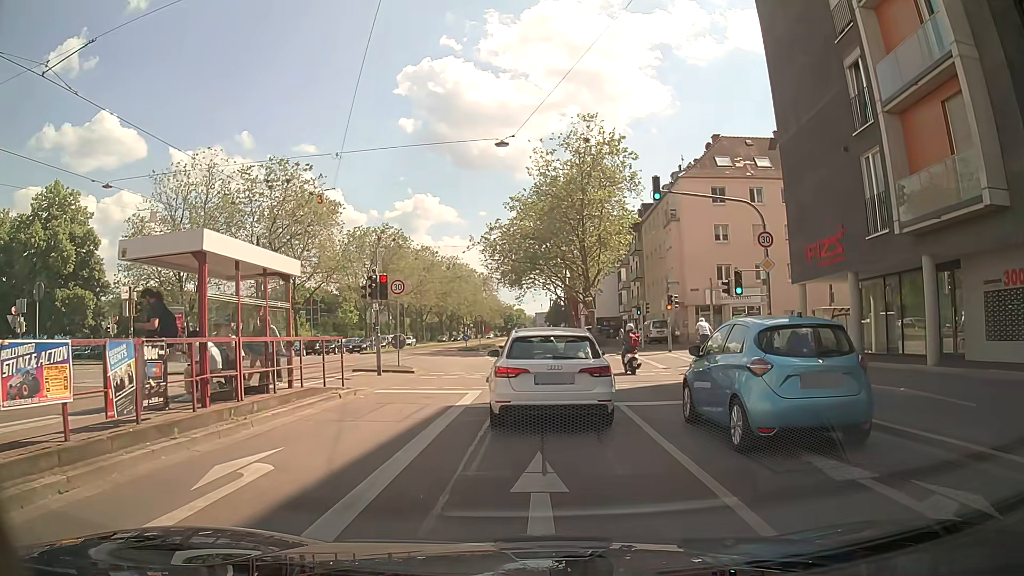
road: primary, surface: asphalt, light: Day
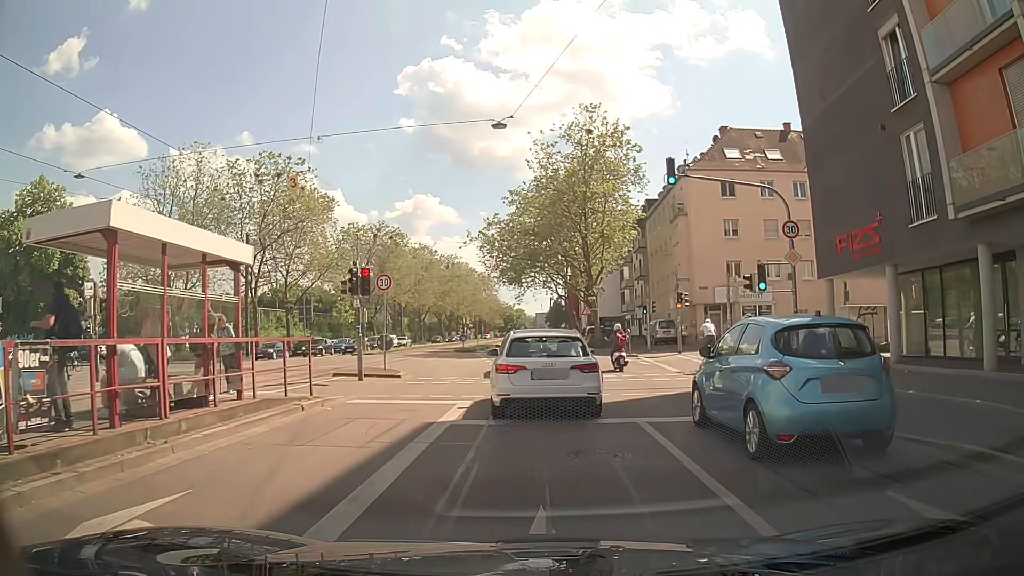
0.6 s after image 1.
(0.0, +2.6) m; 0°
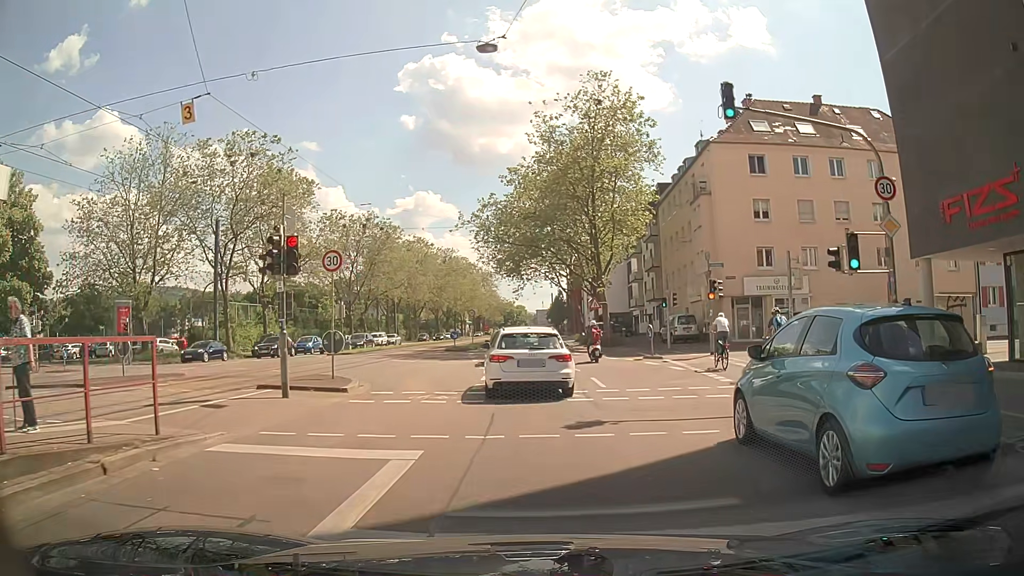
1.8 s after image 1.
(0.0, +6.4) m; -1°
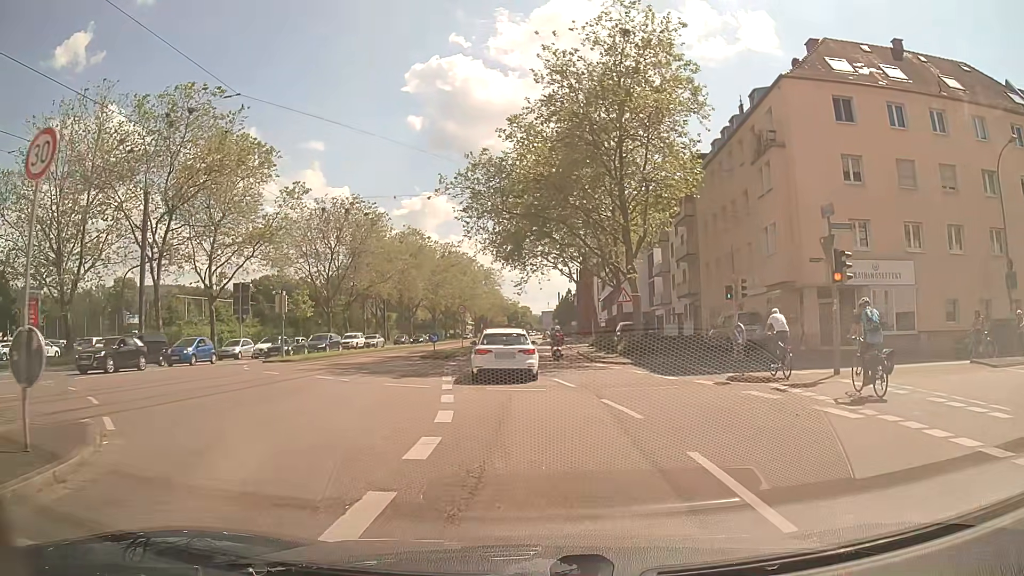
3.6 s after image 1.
(+0.1, +11.9) m; 0°
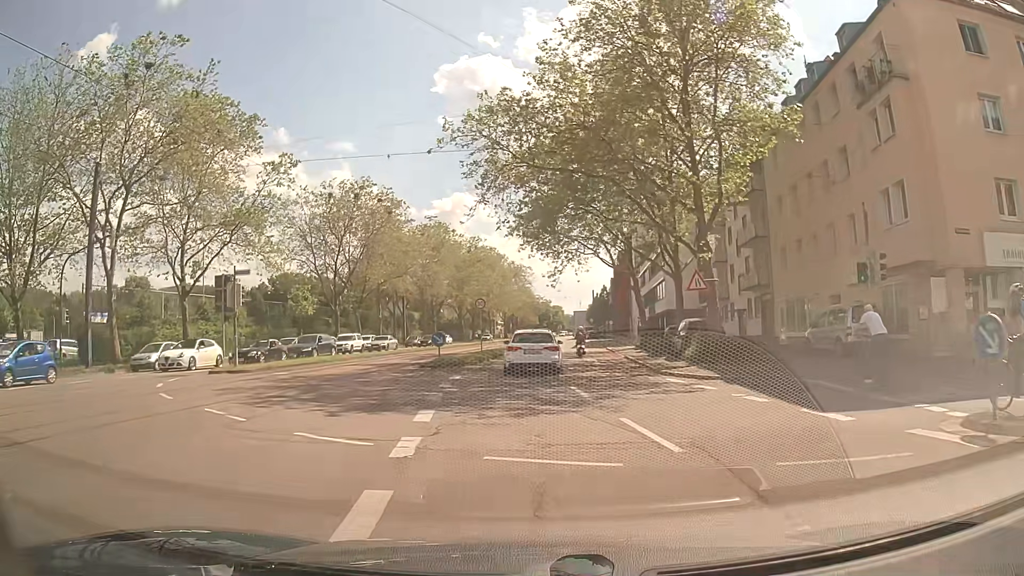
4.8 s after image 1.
(-0.2, +8.9) m; -2°
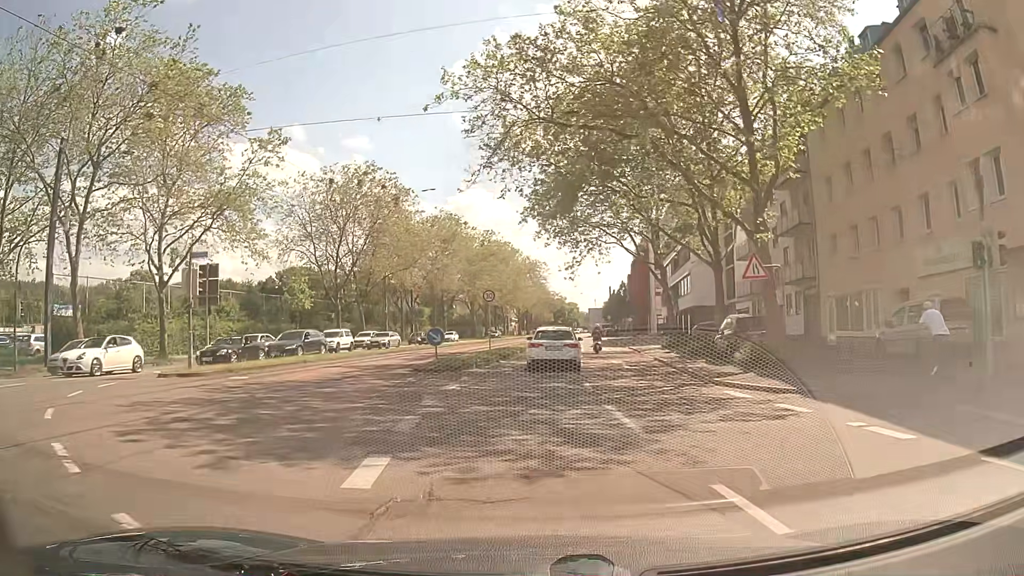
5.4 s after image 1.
(-0.1, +4.7) m; -1°
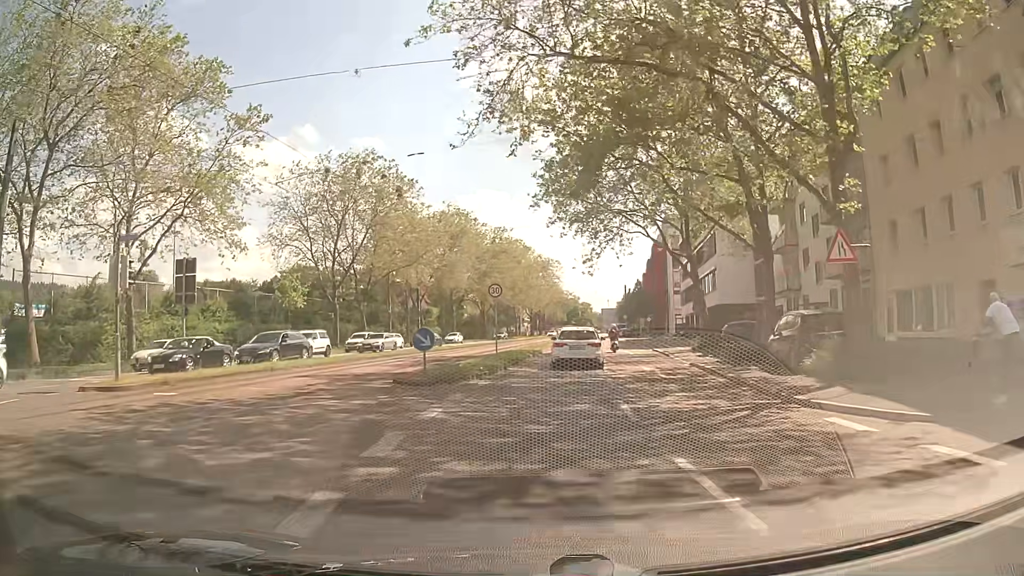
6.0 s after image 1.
(0.0, +4.8) m; -1°
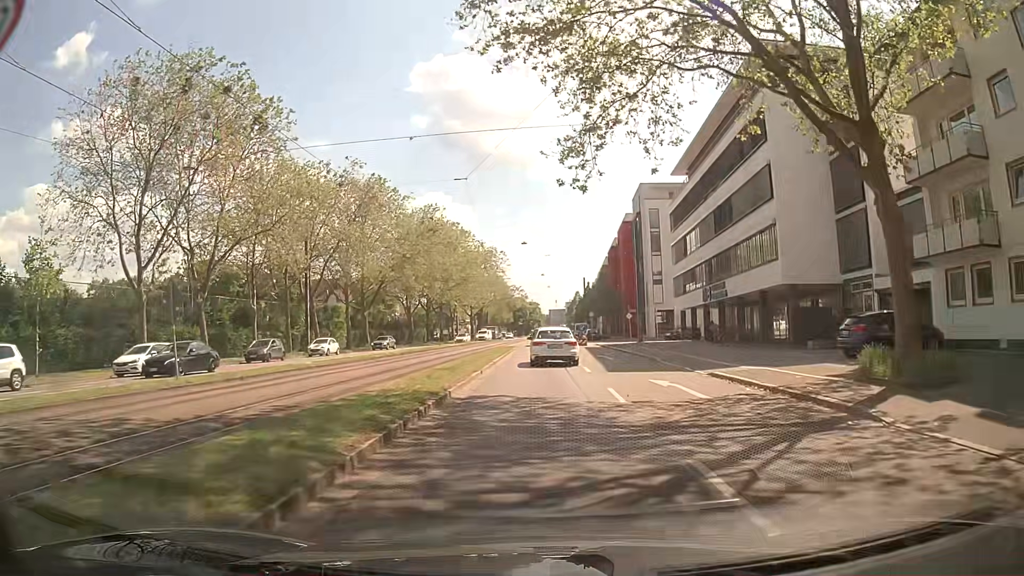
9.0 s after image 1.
(+0.7, +24.3) m; +3°
(0, +10) (0, +20) (0, +30) (+1, +40) (+1, +50) (+1, +60) (+2, +70) (+2, +80) (+2, +90) (+3, +100) m
